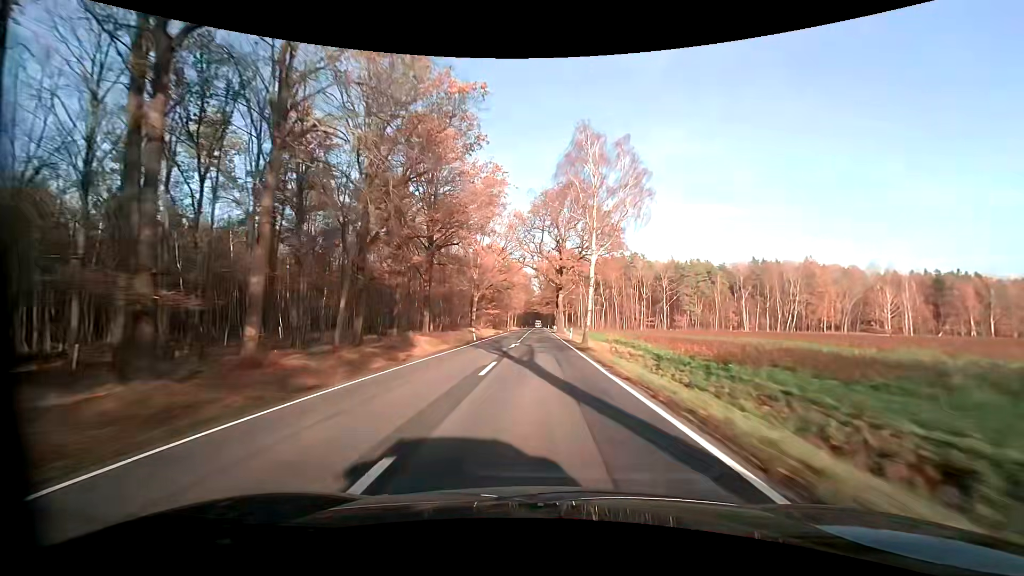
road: primary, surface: asphalt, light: Day
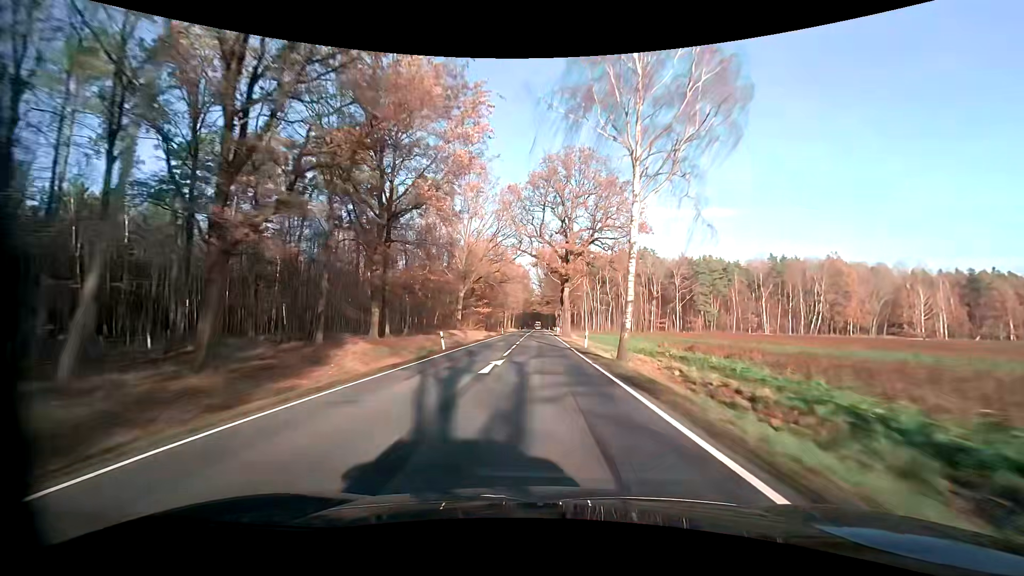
(-0.1, +14.3) m; 0°
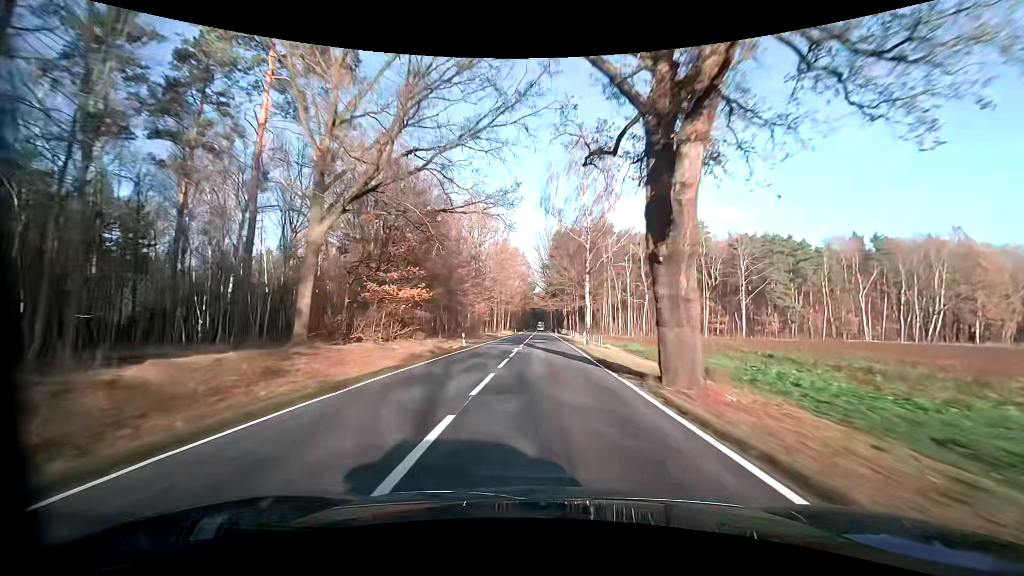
(-0.3, +42.8) m; -1°
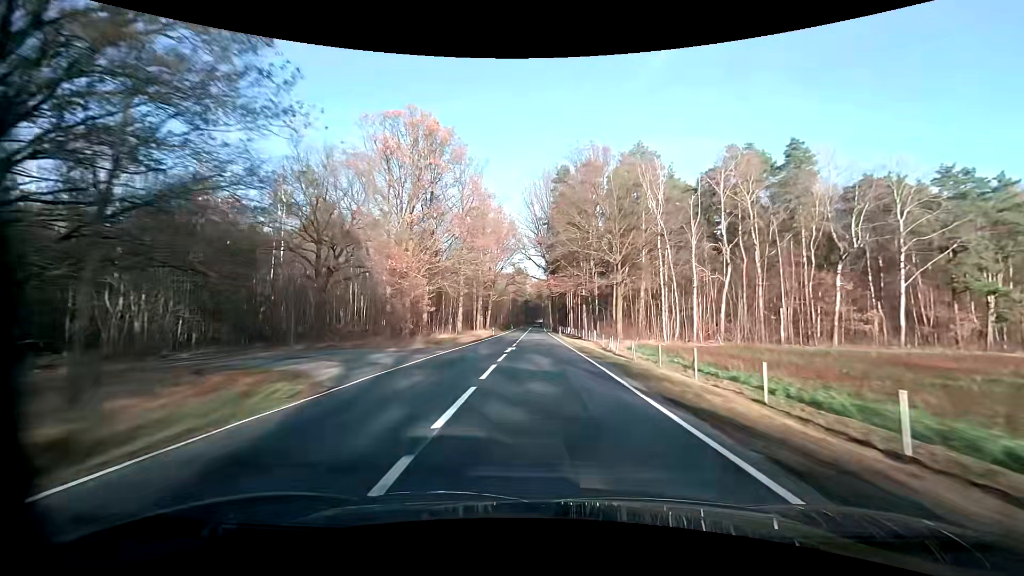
(+0.6, +42.8) m; +1°
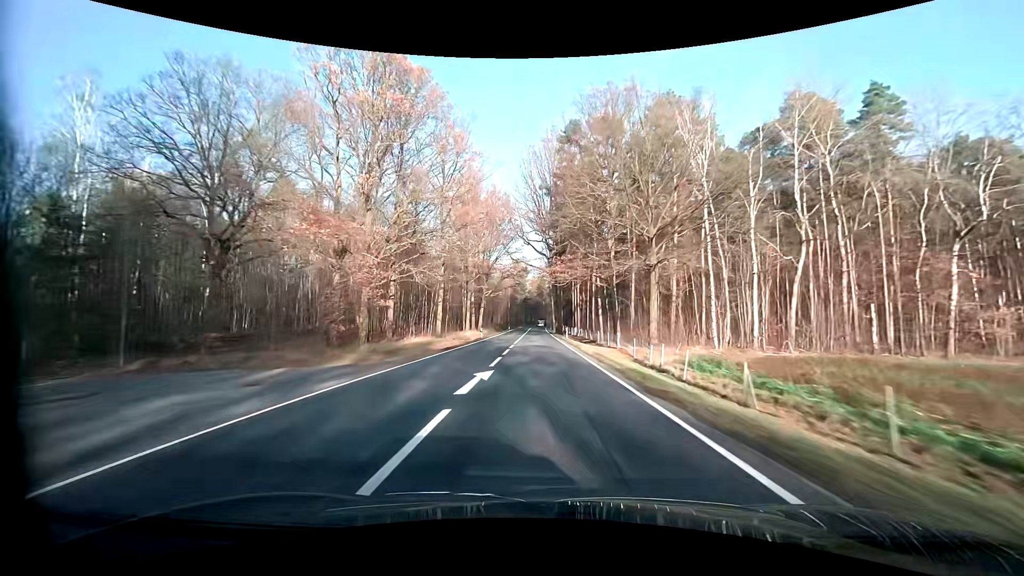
(0.0, +14.3) m; 0°
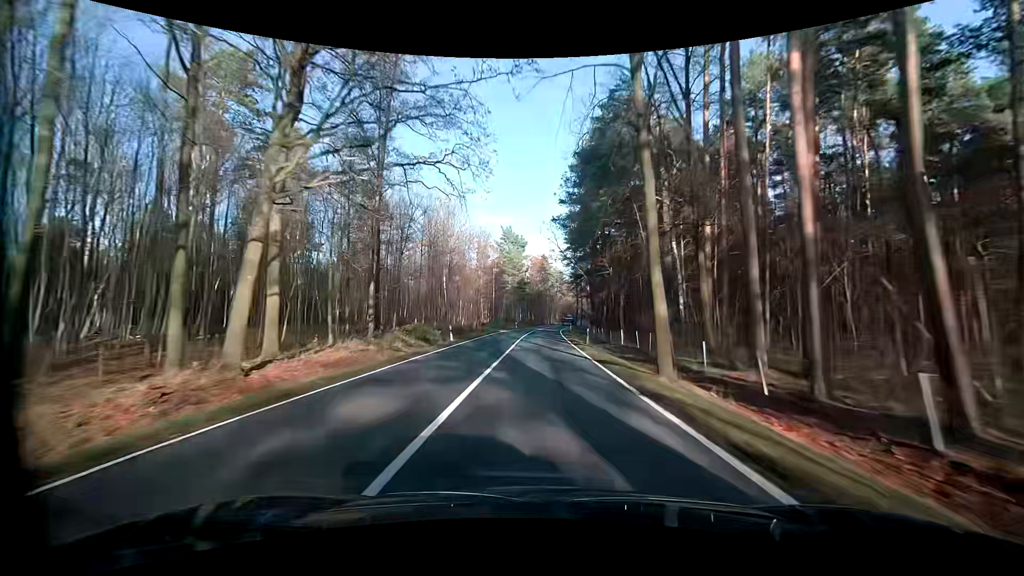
(-0.4, +70.5) m; 0°
(0, +10) (0, +20) (0, +30) (0, +40) (+1, +50) (+1, +60) (+1, +70) (+2, +80) (+3, +90) (+4, +100) m
